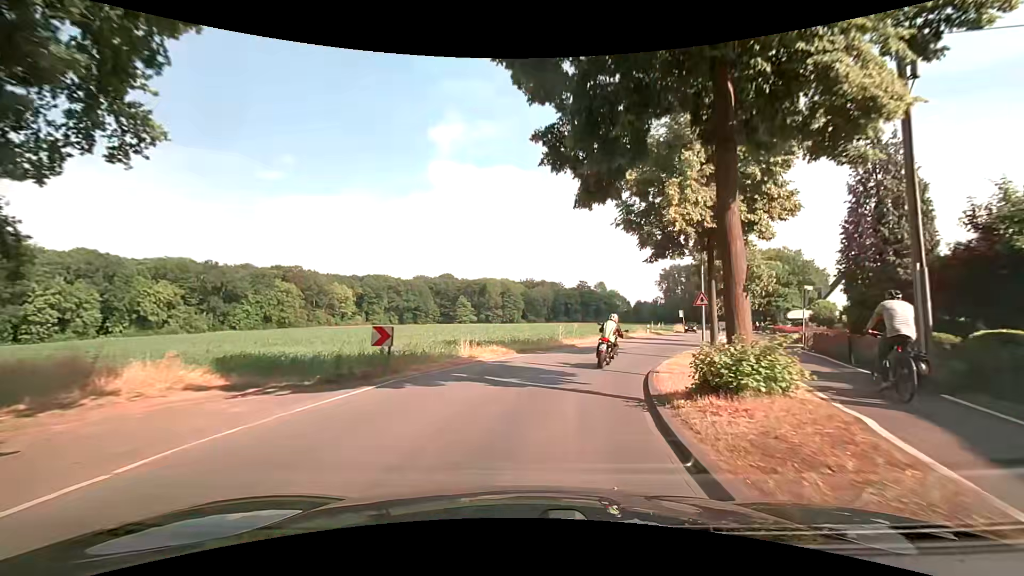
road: tertiary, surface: asphalt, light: Day
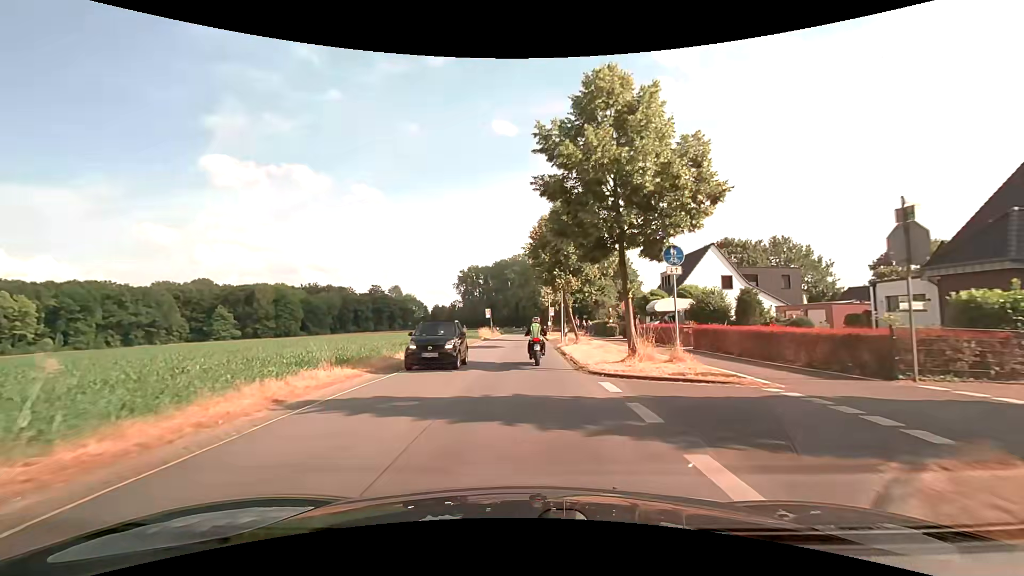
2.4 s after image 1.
(+6.0, +25.6) m; +23°
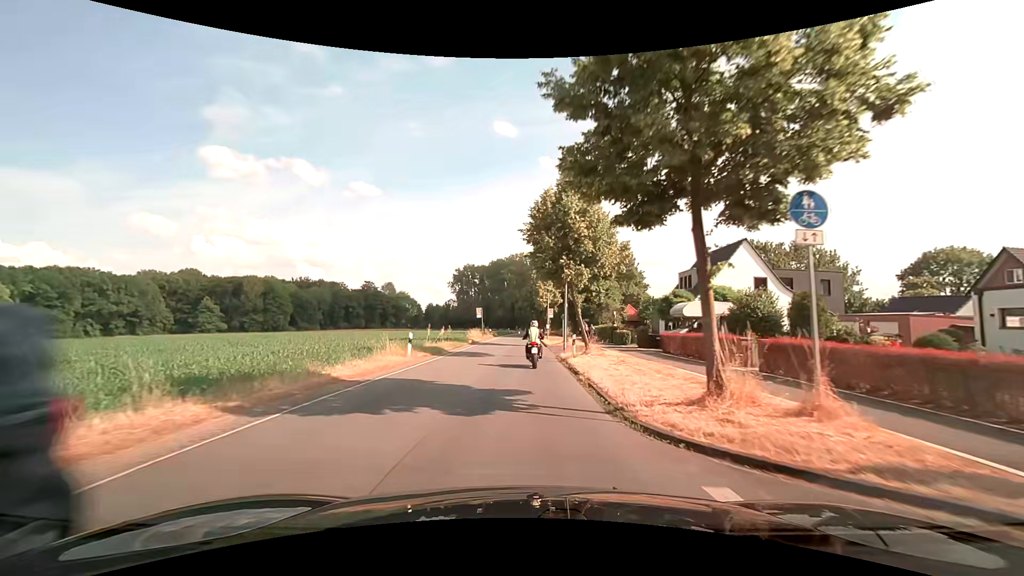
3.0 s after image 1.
(+0.1, +6.8) m; 0°
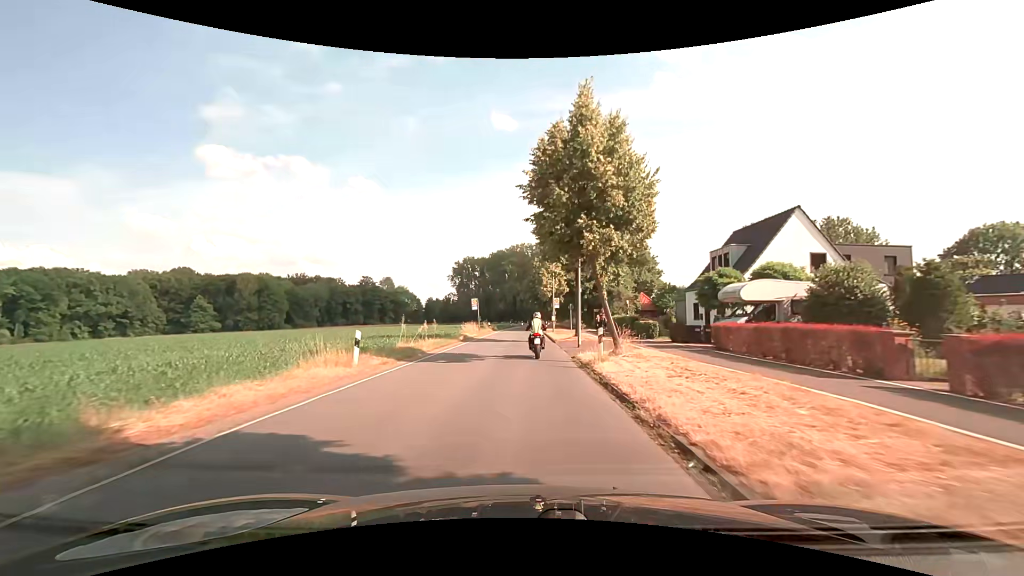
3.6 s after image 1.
(+0.1, +7.0) m; +1°
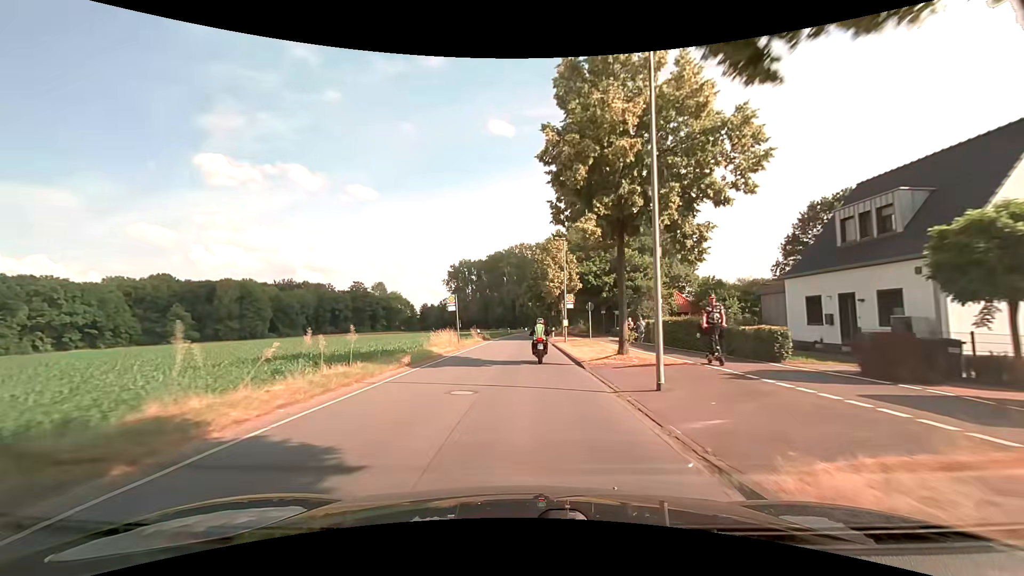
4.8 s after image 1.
(-0.1, +14.9) m; -1°
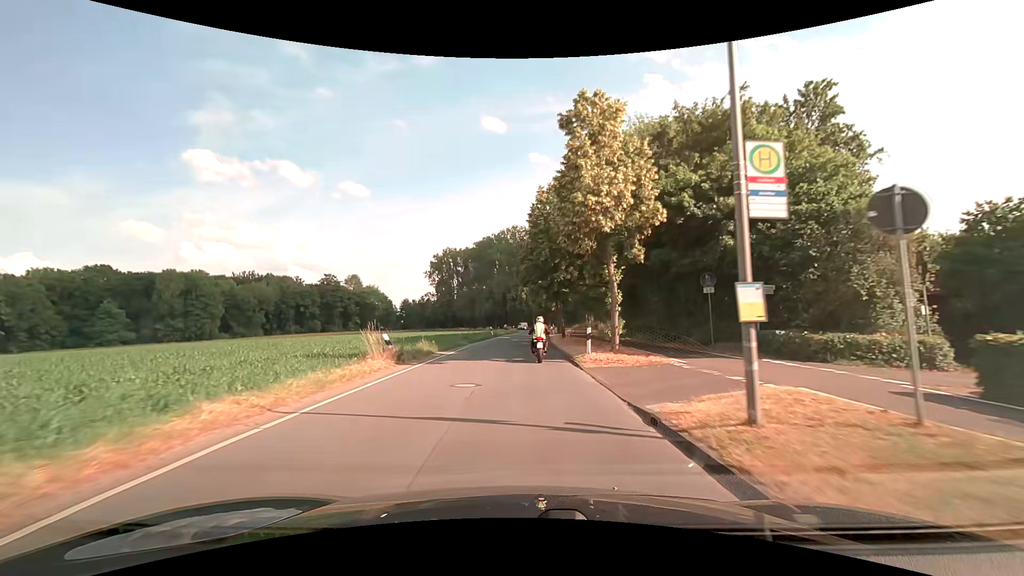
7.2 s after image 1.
(+0.4, +30.4) m; +1°
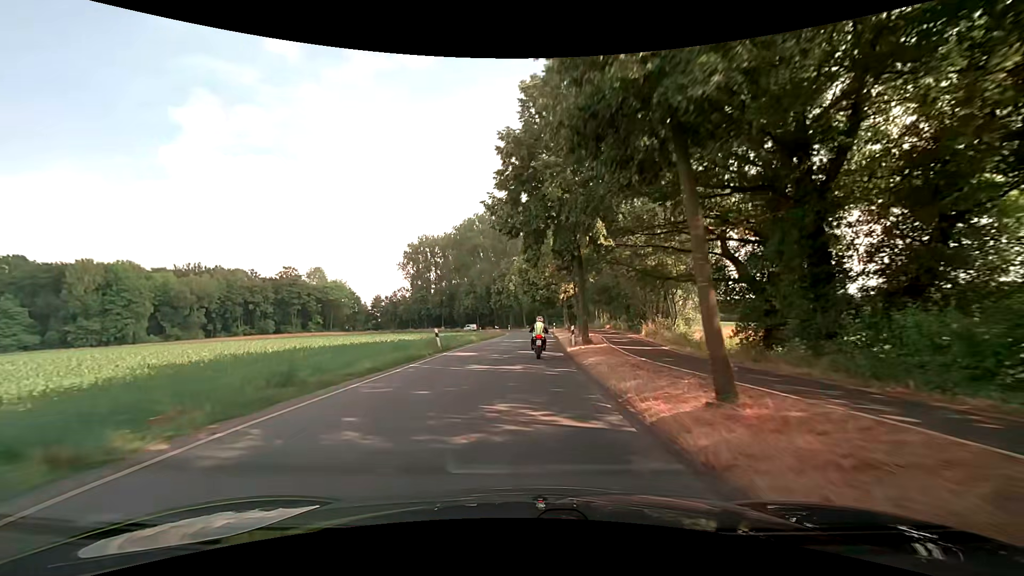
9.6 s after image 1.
(0.0, +29.5) m; +1°
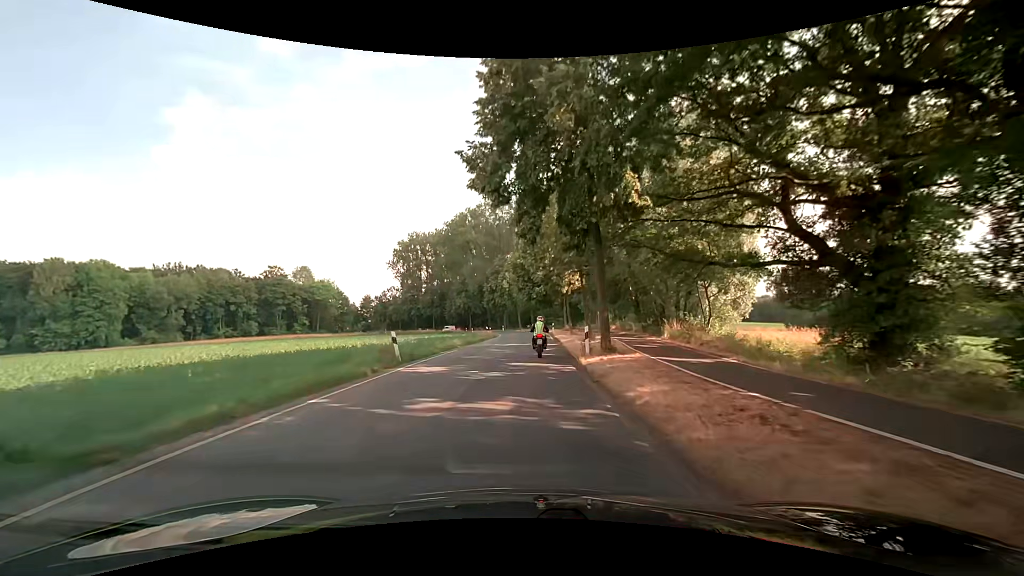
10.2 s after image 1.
(0.0, +7.3) m; 0°
(0, +10) (0, +20) (+1, +30) (+1, +40) (+2, +50) (+2, +60) (+1, +70) (0, +80) (-1, +90) (-3, +100) m
